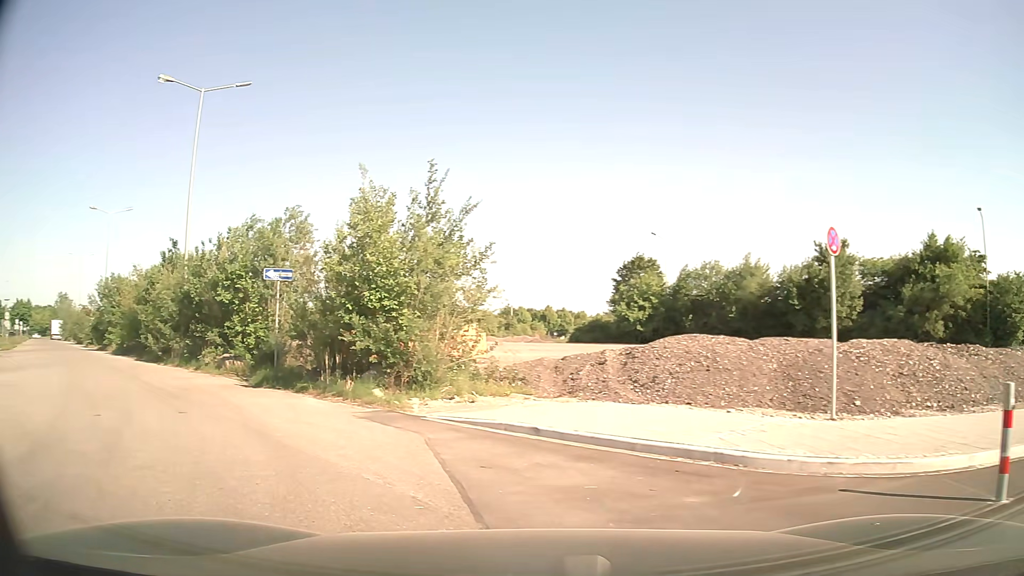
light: Day
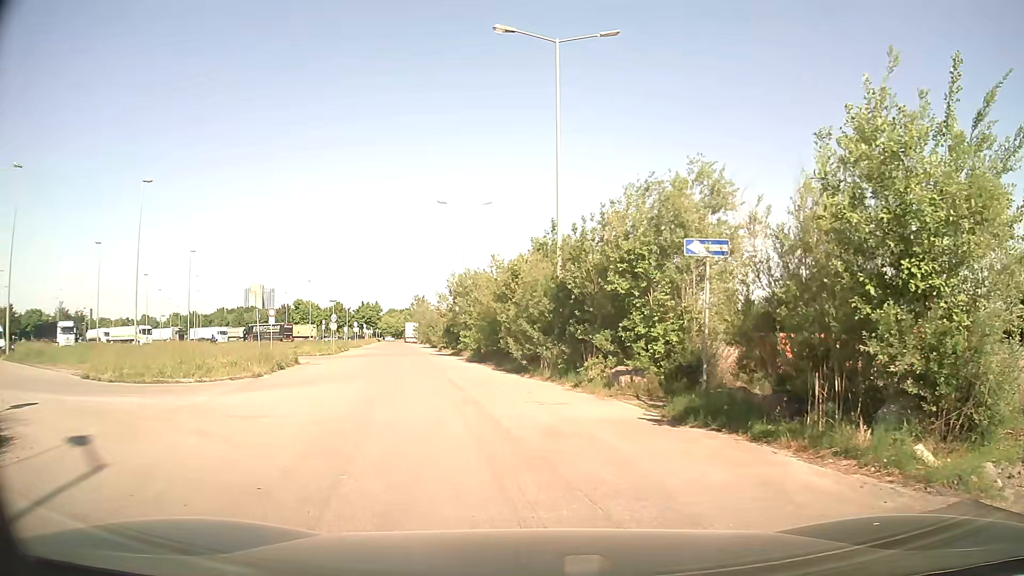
(-2.3, +6.0) m; -34°
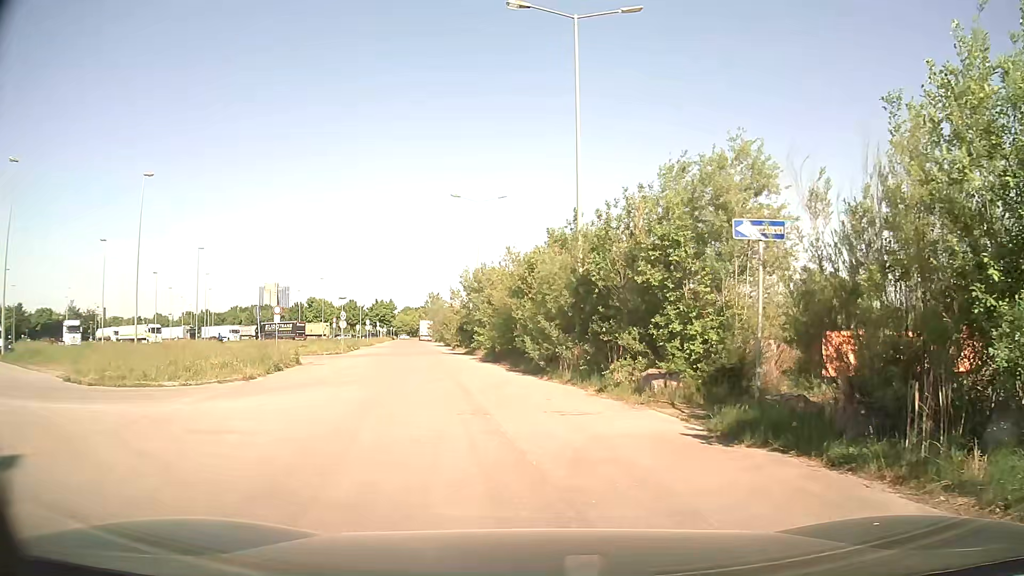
(-0.1, +2.0) m; -2°
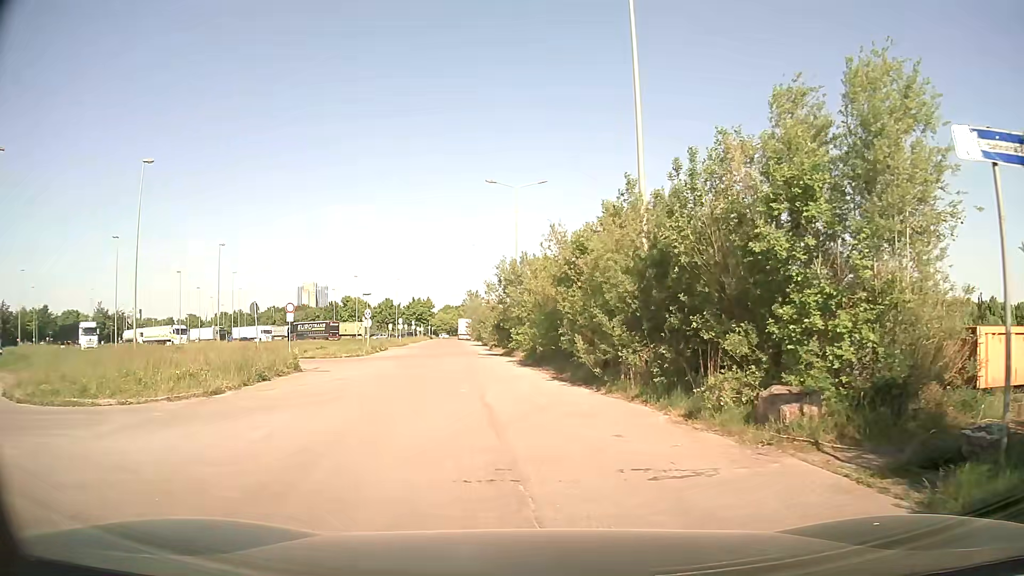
(-0.2, +5.0) m; -4°
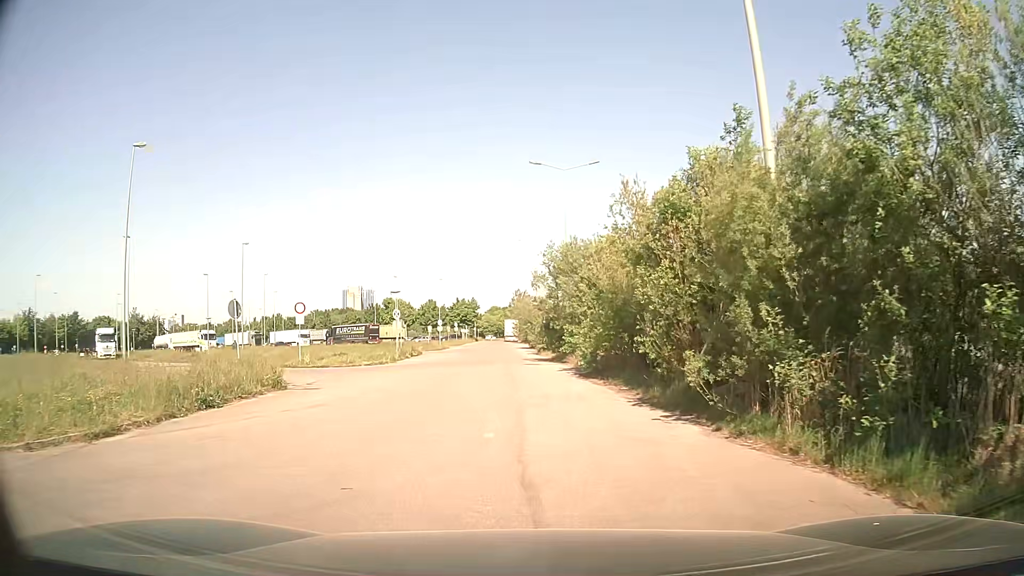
(-0.2, +6.2) m; -4°
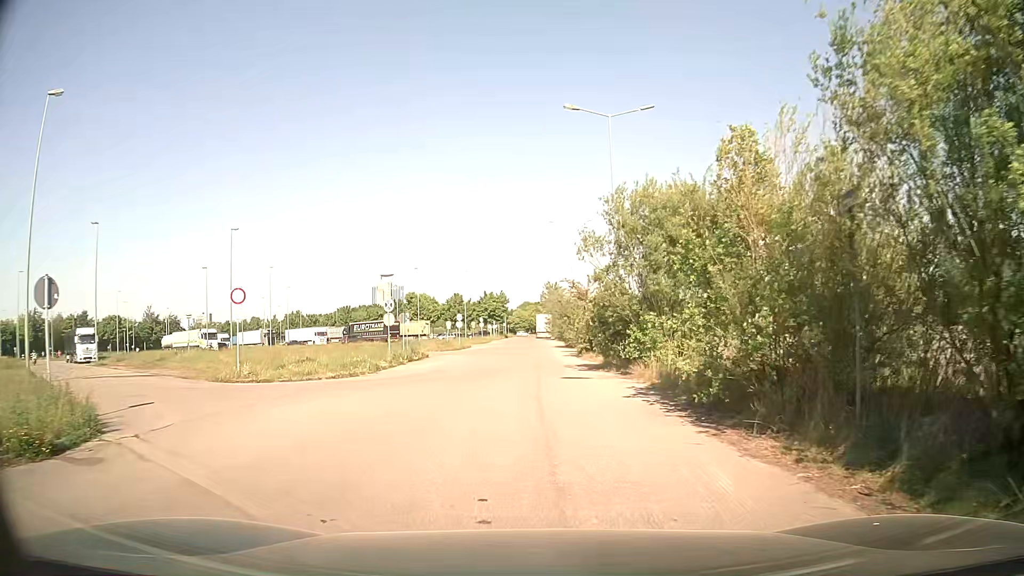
(-0.3, +10.7) m; -2°
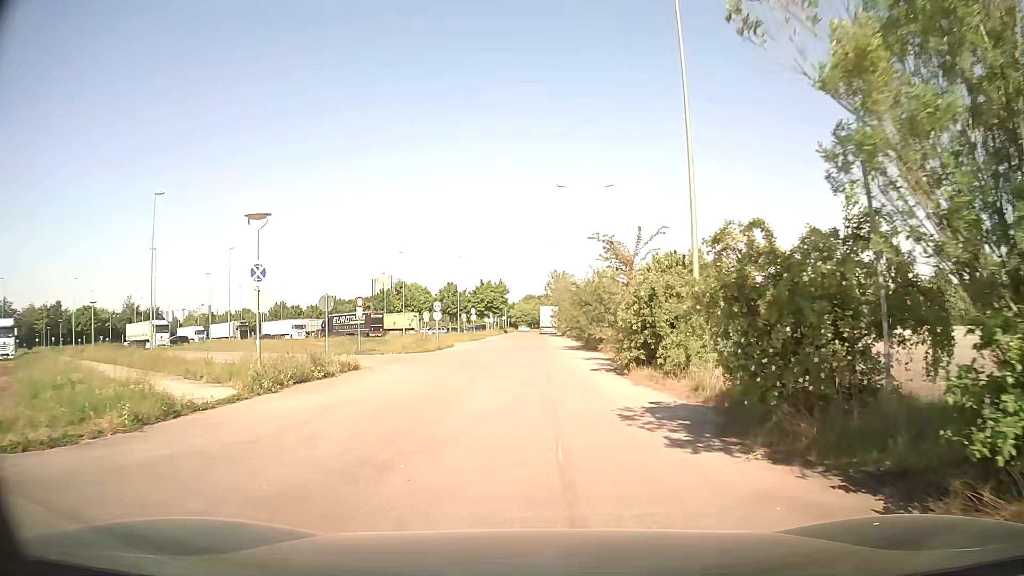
(-0.3, +15.5) m; 0°
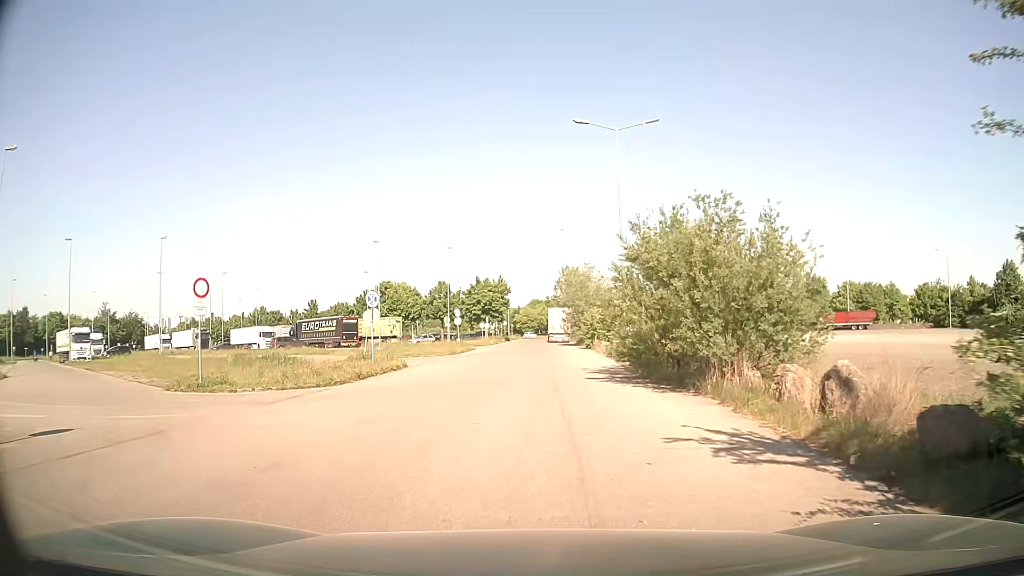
(-0.3, +18.9) m; -2°
(0, +10) (0, +20) (0, +30) (0, +40) (+1, +50) (0, +60) (0, +70) (0, +80) (0, +90) (0, +100) m
